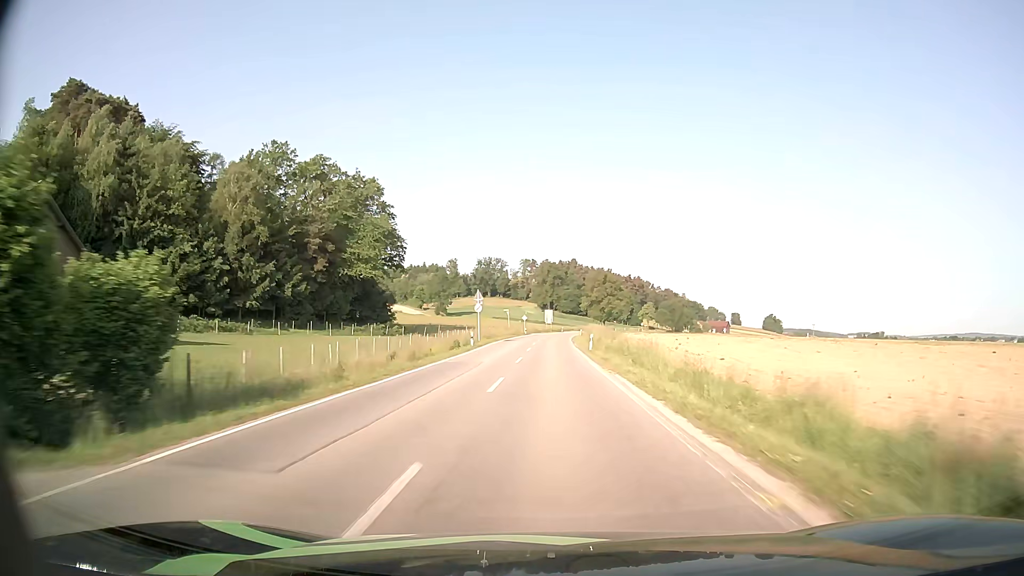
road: secondary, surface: asphalt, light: Day
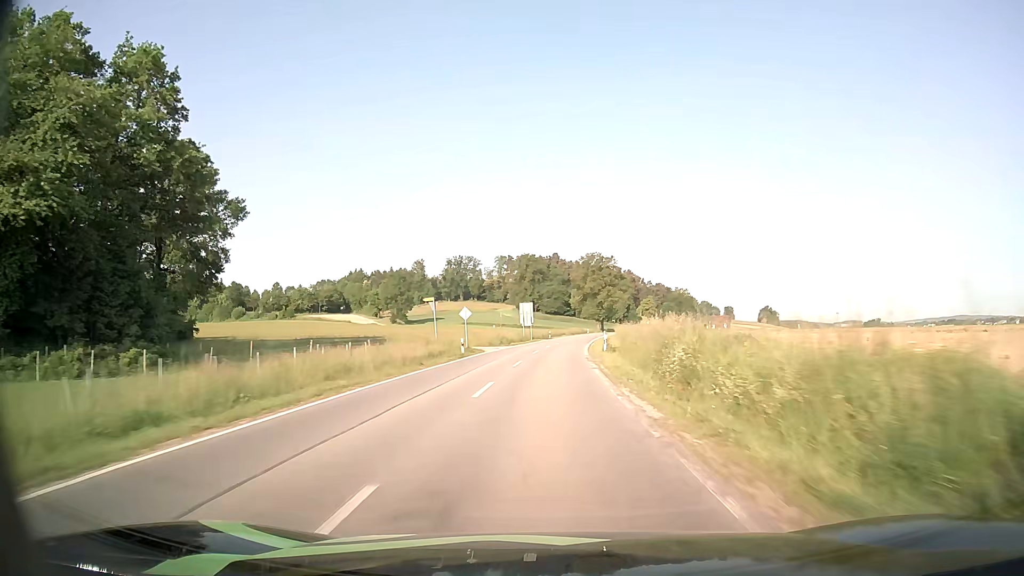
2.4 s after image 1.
(+0.5, +57.9) m; +1°
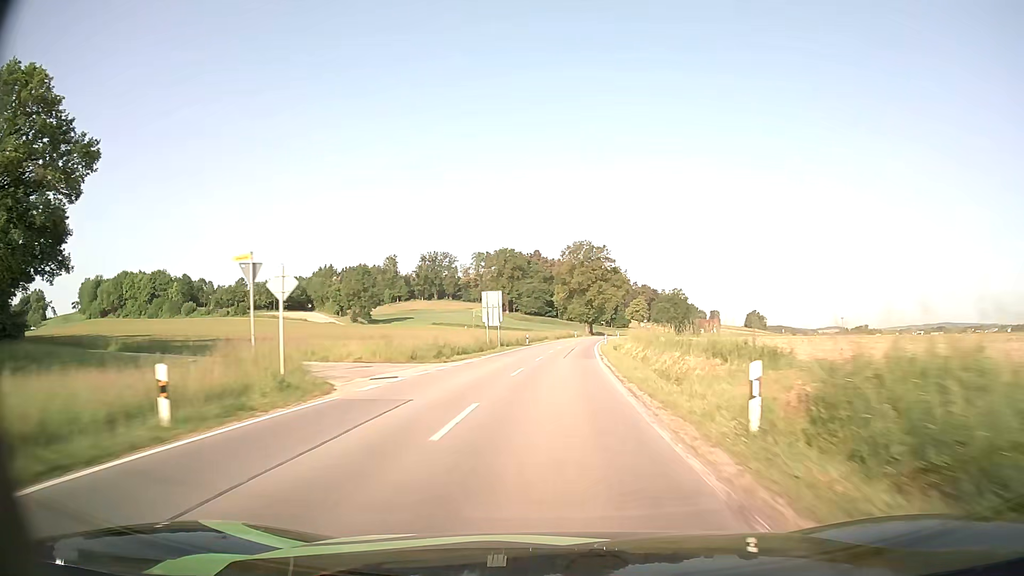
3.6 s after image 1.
(+0.3, +28.3) m; +1°
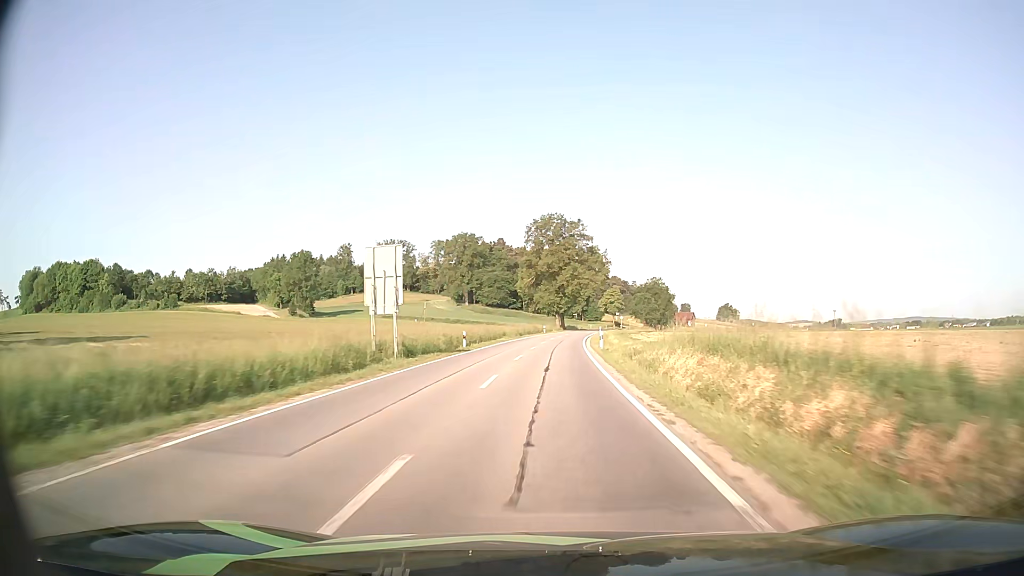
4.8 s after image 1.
(+0.7, +28.1) m; +3°
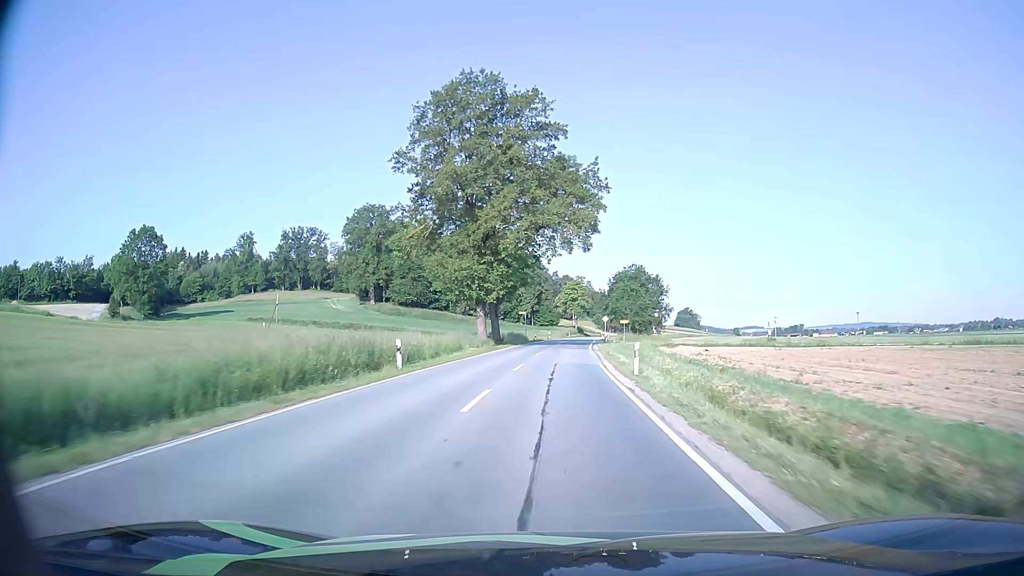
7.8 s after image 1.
(+2.5, +70.3) m; +5°
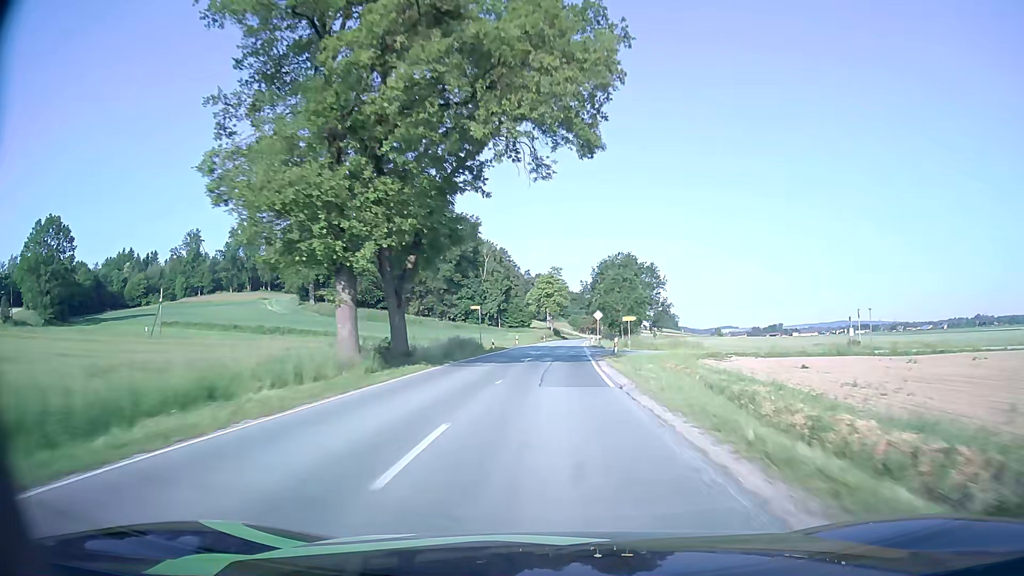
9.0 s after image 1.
(+0.5, +28.4) m; +2°
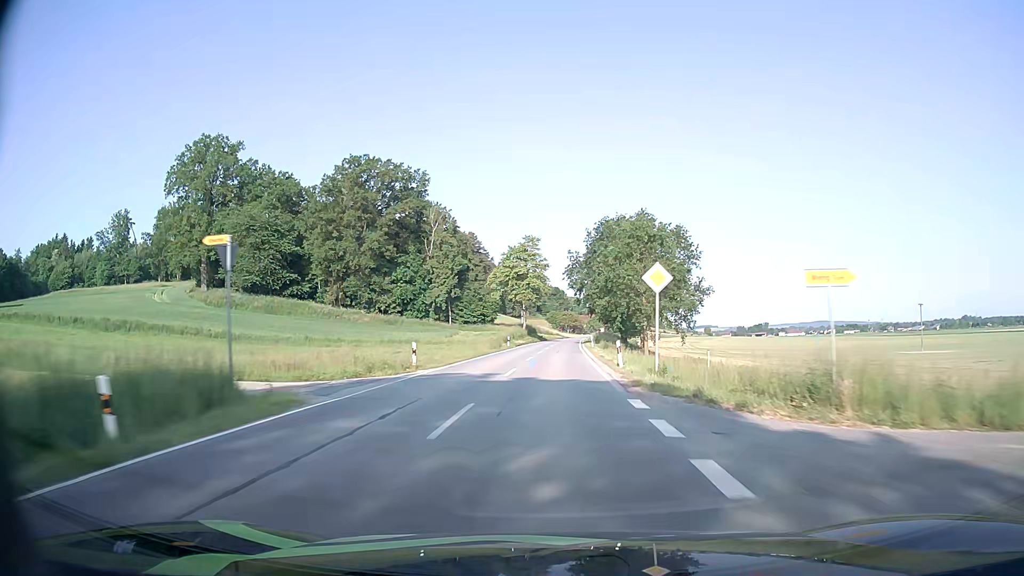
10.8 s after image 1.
(+0.9, +42.9) m; +2°
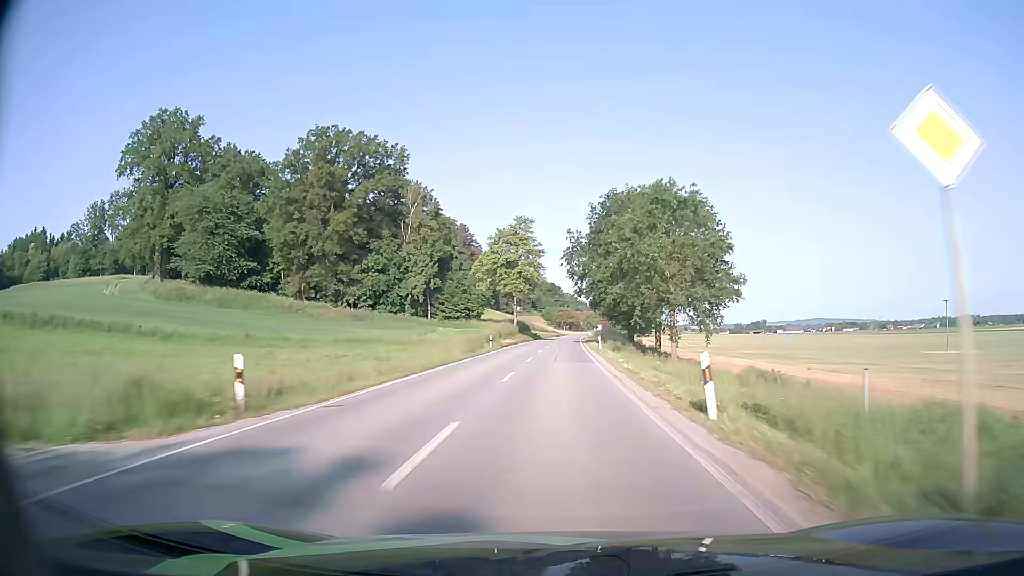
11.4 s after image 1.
(0.0, +14.2) m; 0°
(0, +10) (0, +20) (0, +30) (+1, +40) (+1, +50) (+2, +60) (+2, +70) (+2, +80) (+3, +90) (+3, +100) m
